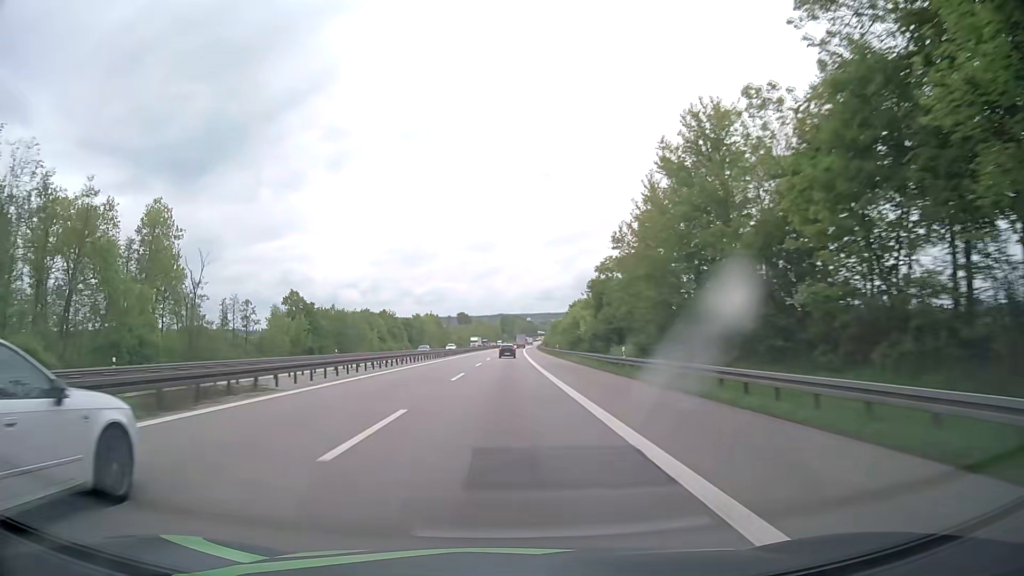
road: motorway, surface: asphalt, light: Day
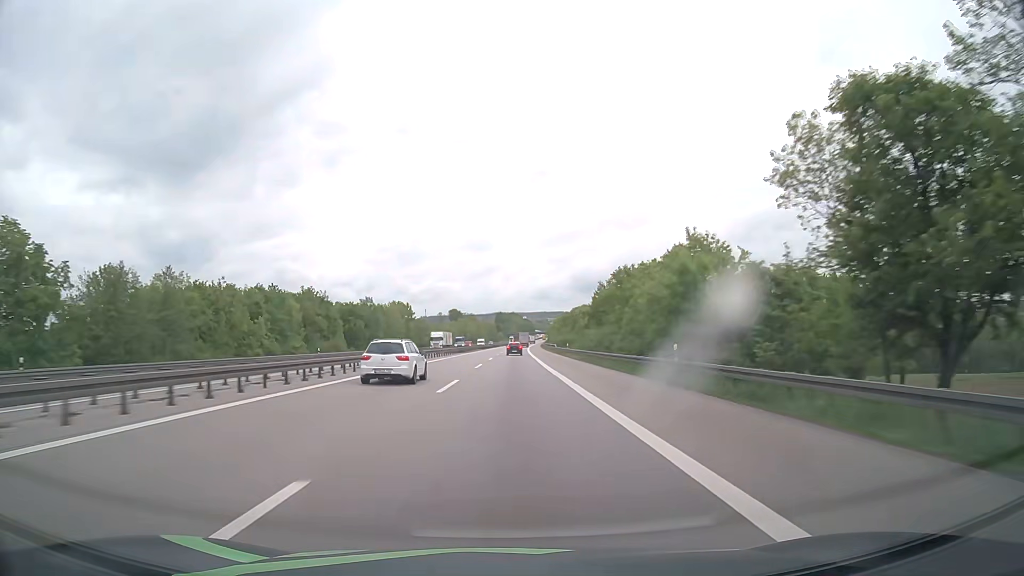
(+0.1, +61.9) m; 0°
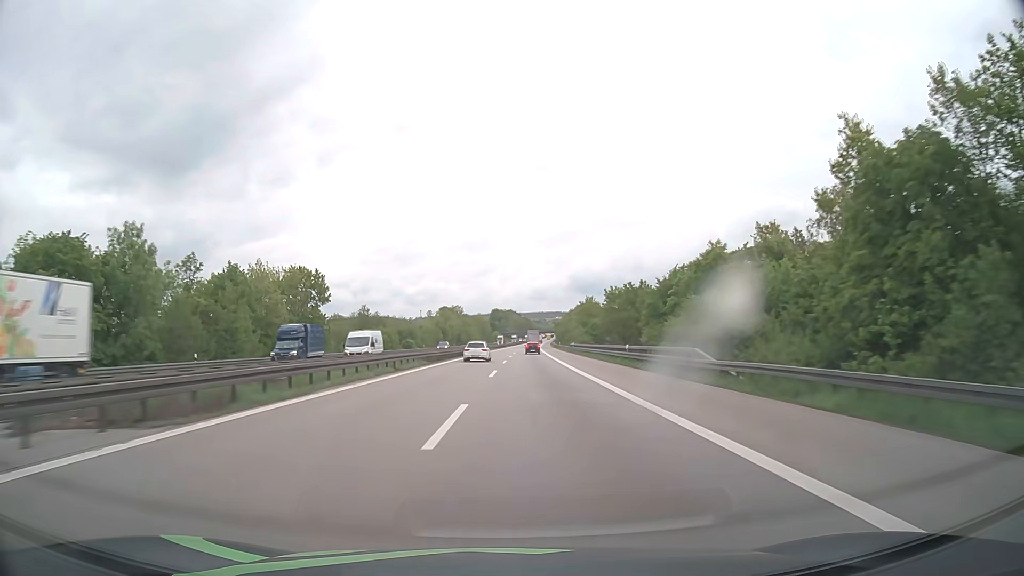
(+0.4, +82.4) m; 0°
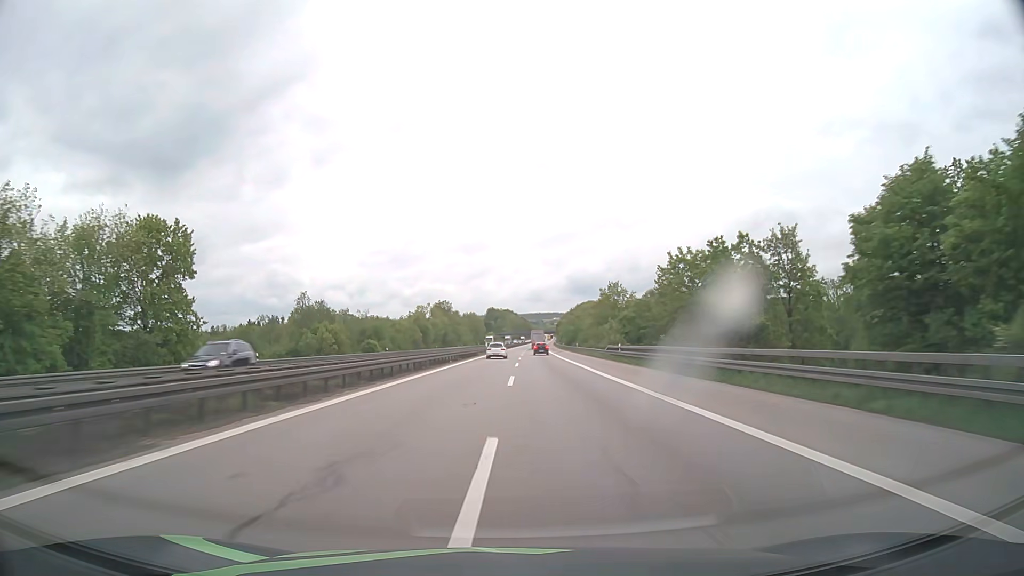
(+0.1, +41.2) m; 0°
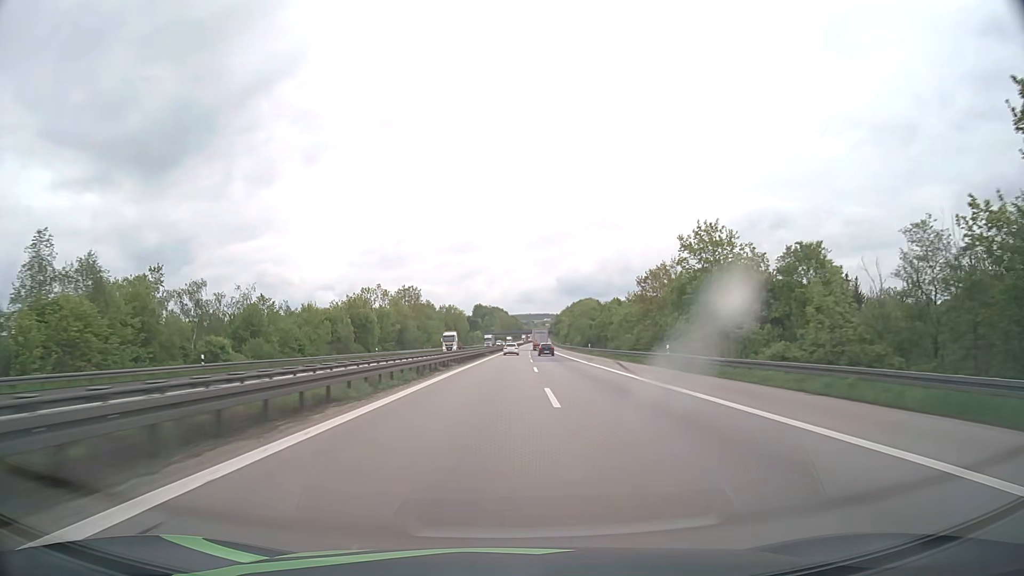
(+0.3, +61.8) m; +1°
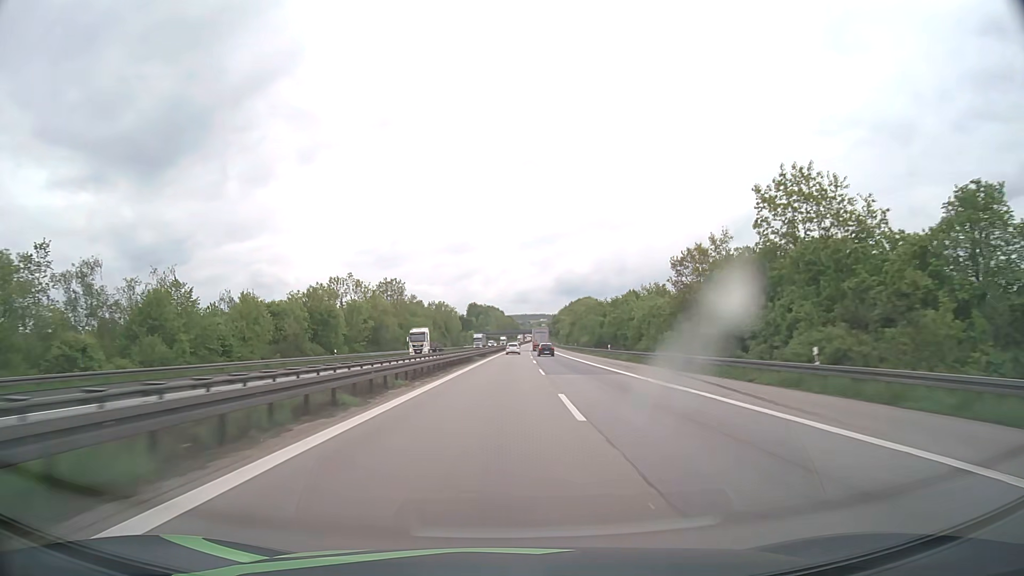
(+0.1, +20.6) m; 0°
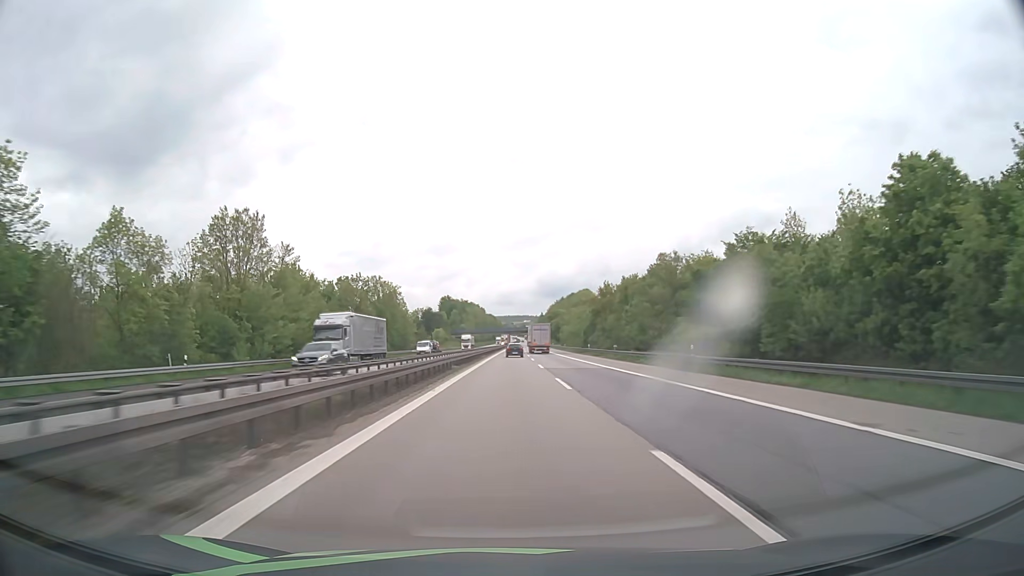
(+1.3, +82.4) m; +2°
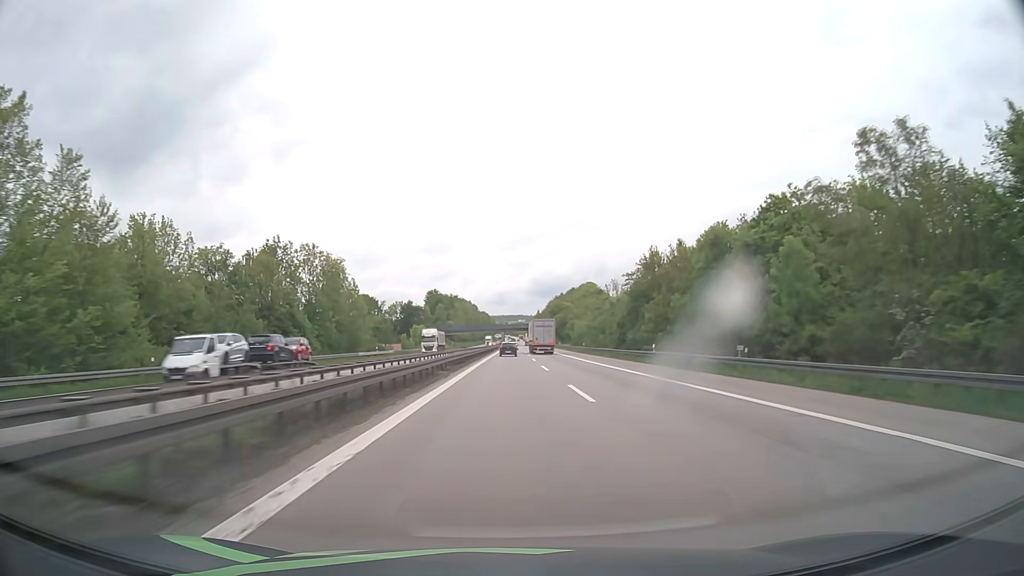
(+0.2, +41.1) m; 0°
(0, +10) (0, +20) (0, +30) (0, +40) (0, +50) (0, +60) (0, +70) (+1, +80) (+1, +90) (+1, +100) m
